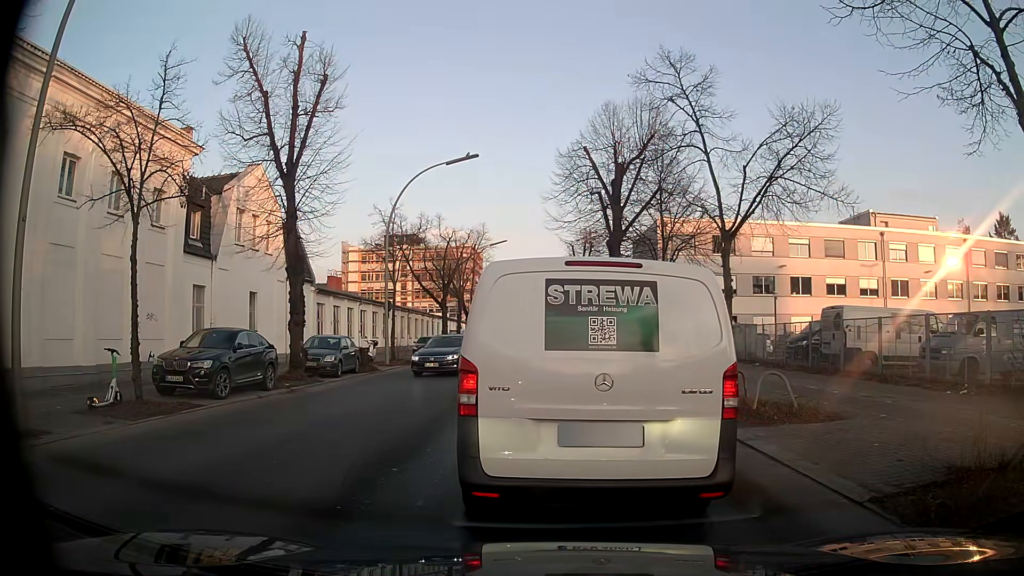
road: tertiary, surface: asphalt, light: Day
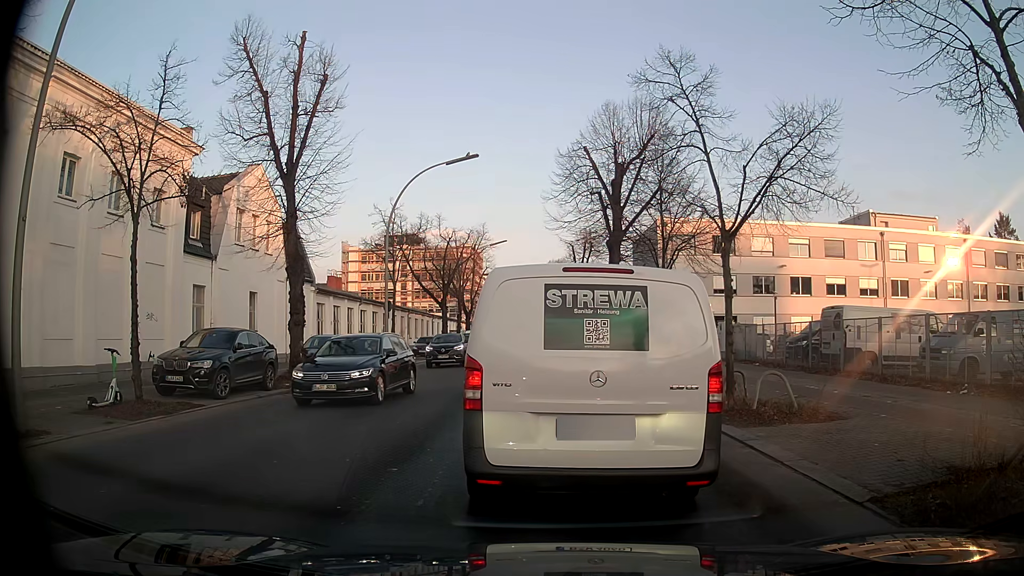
(0.0, 0.0) m; 0°
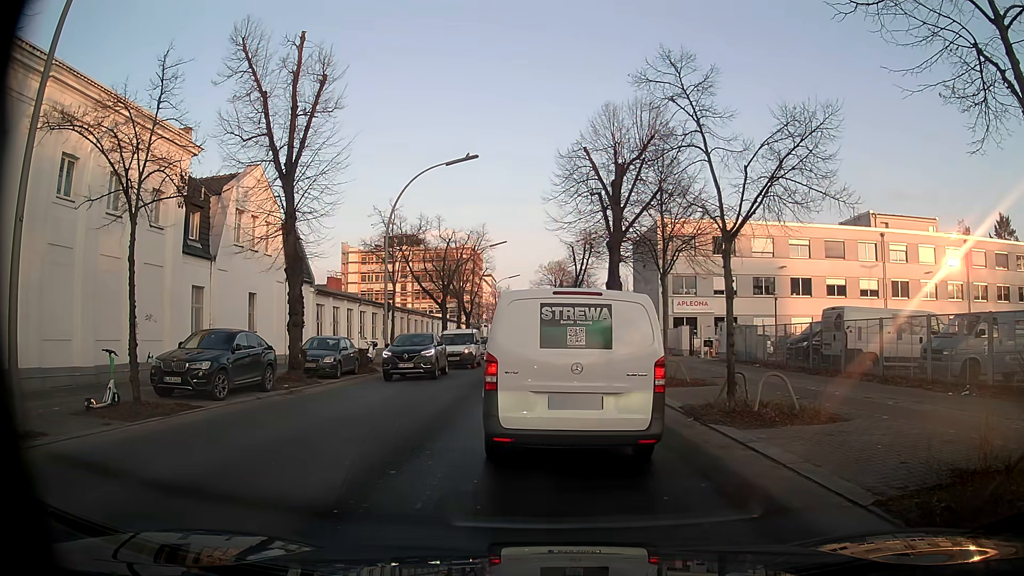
(0.0, +0.1) m; 0°
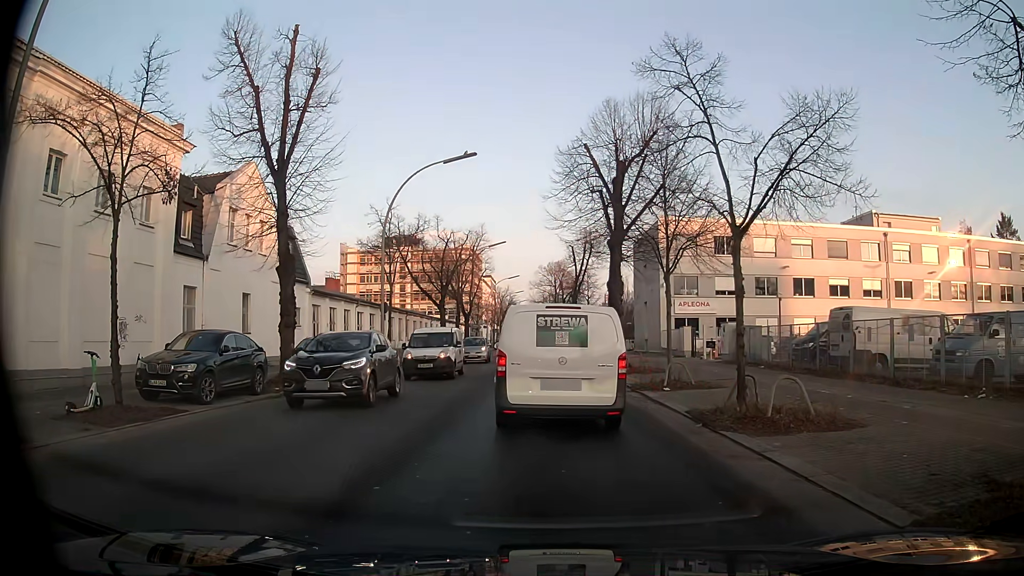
(0.0, +0.7) m; 0°
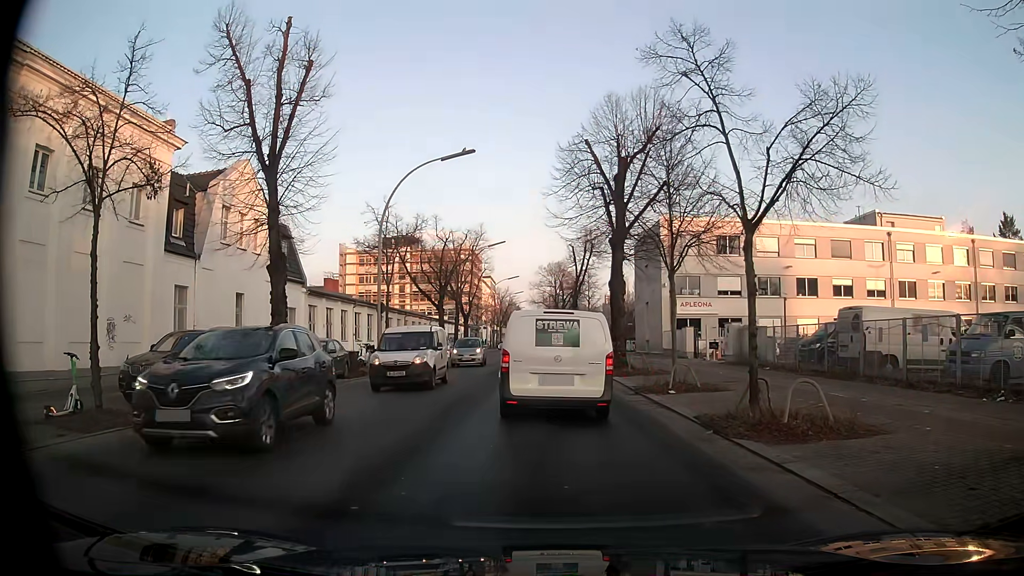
(0.0, +0.8) m; -2°
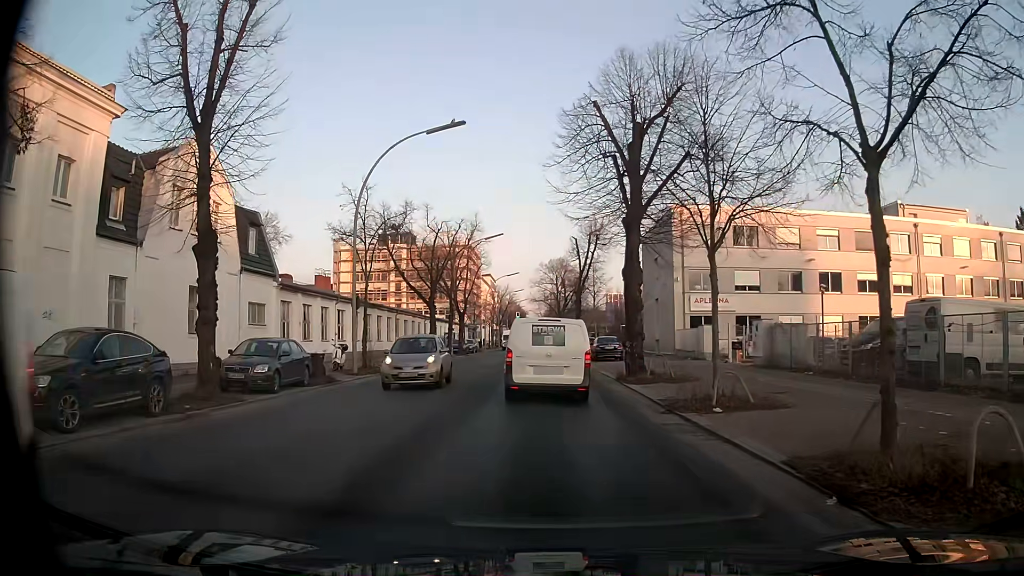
(0.0, +4.7) m; 0°
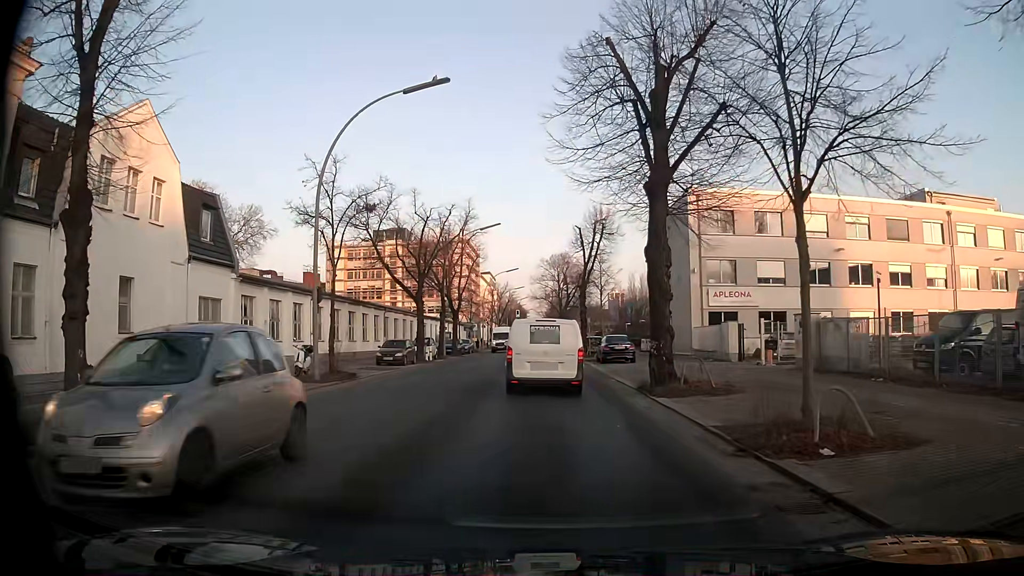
(0.0, +5.2) m; 0°
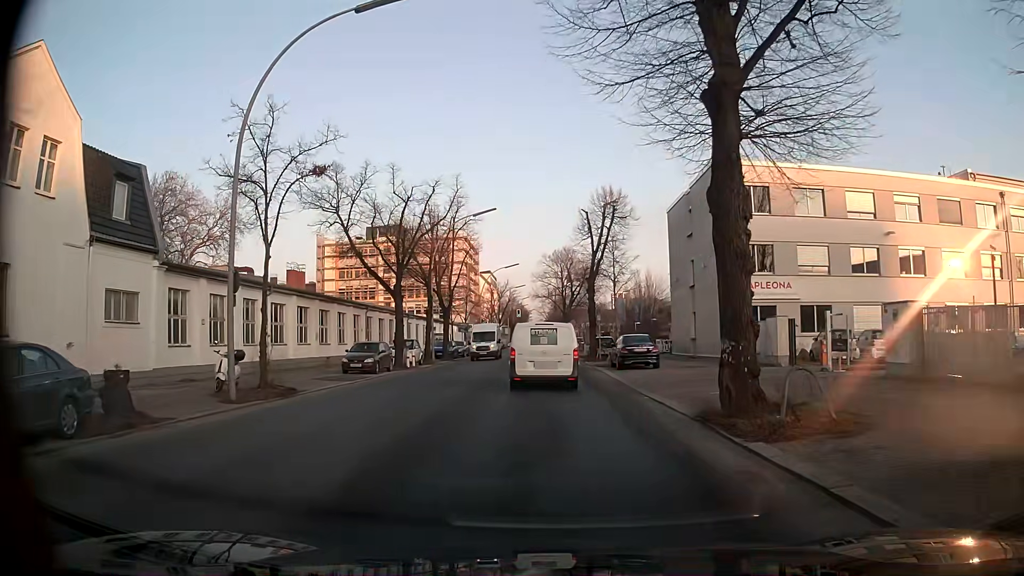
(0.0, +6.9) m; +1°
(0, +10) (0, +20) (0, +30) (-1, +40) (-1, +50) (-1, +60) (-1, +70) (-1, +80) (-1, +90) (-2, +100) m
